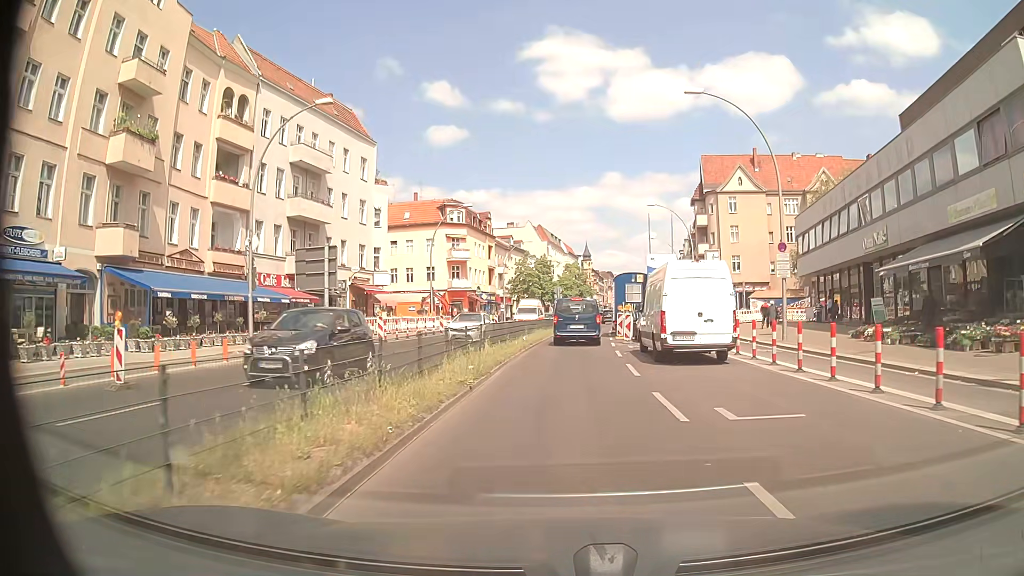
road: primary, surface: asphalt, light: Day
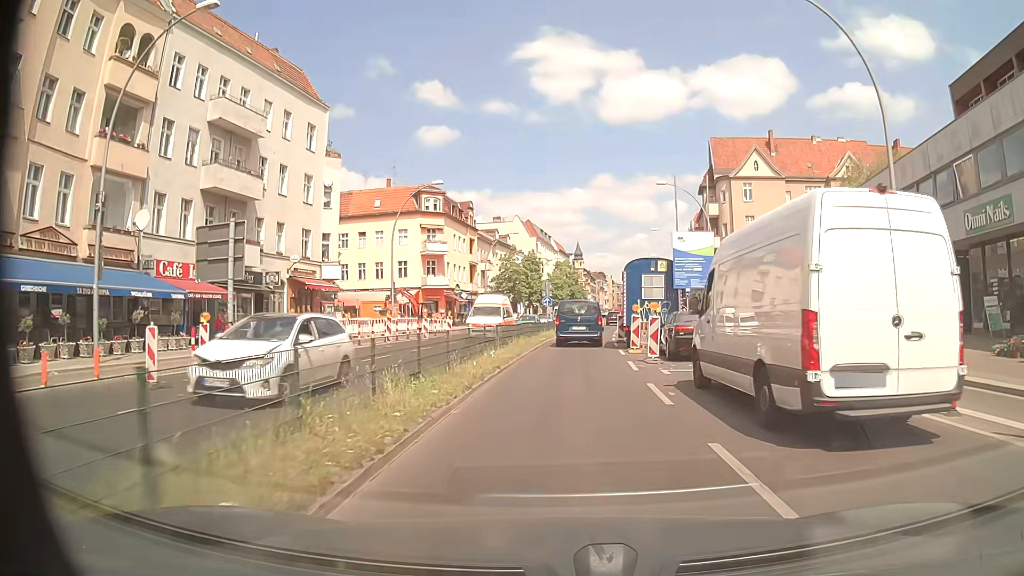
(0.0, +10.4) m; +1°
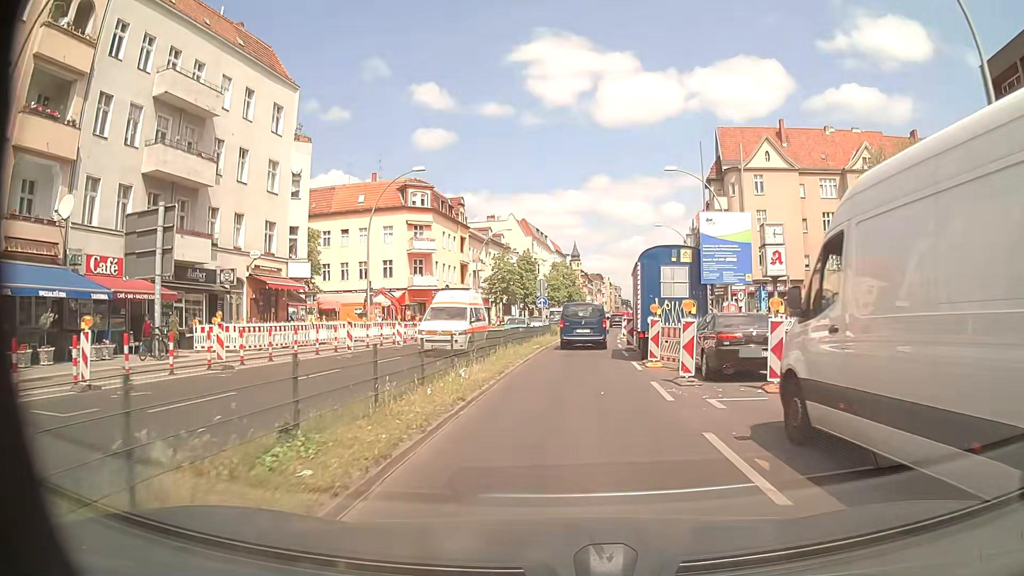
(0.0, +5.3) m; 0°
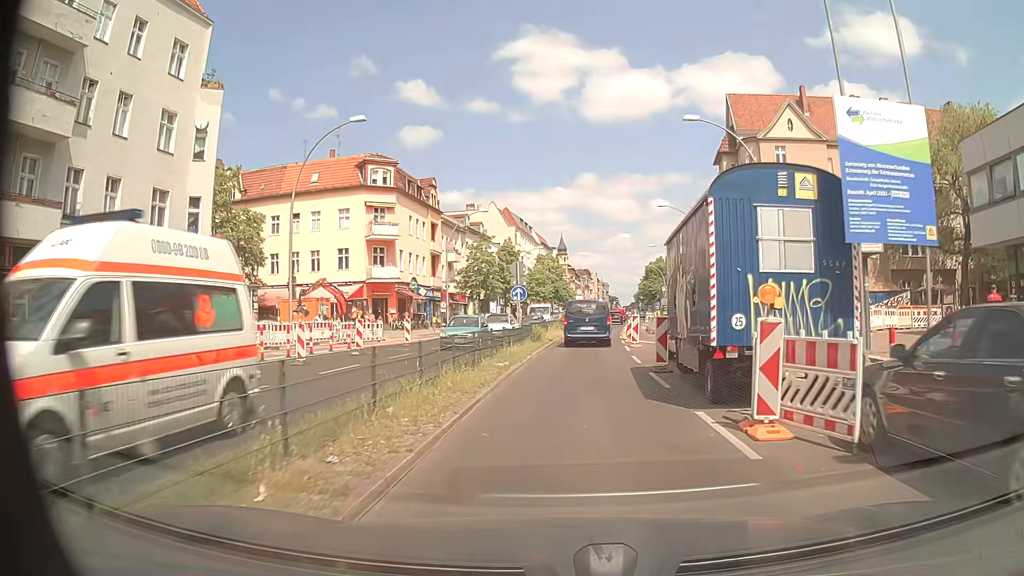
(+0.1, +10.6) m; +1°
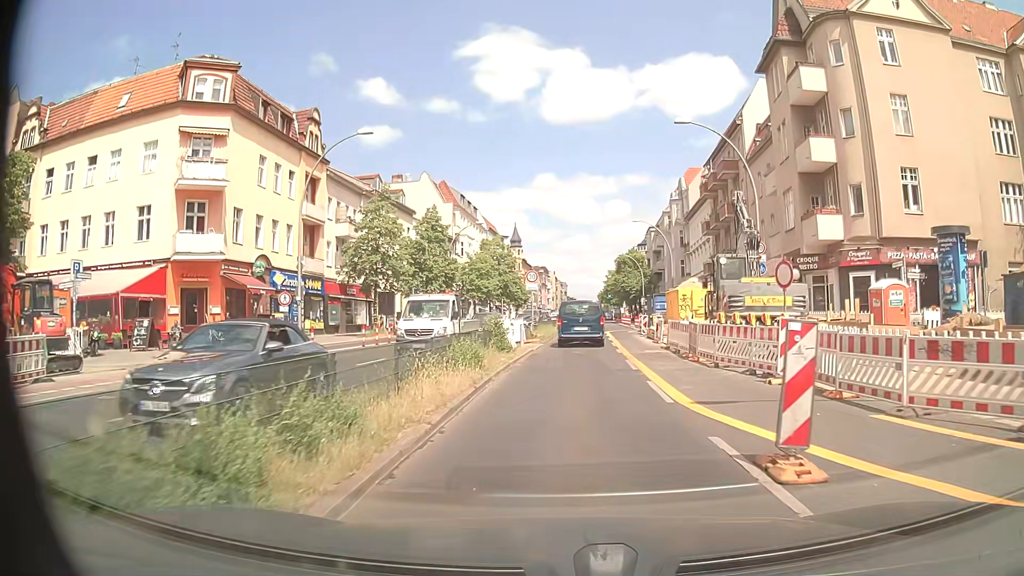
(+0.9, +26.0) m; +3°
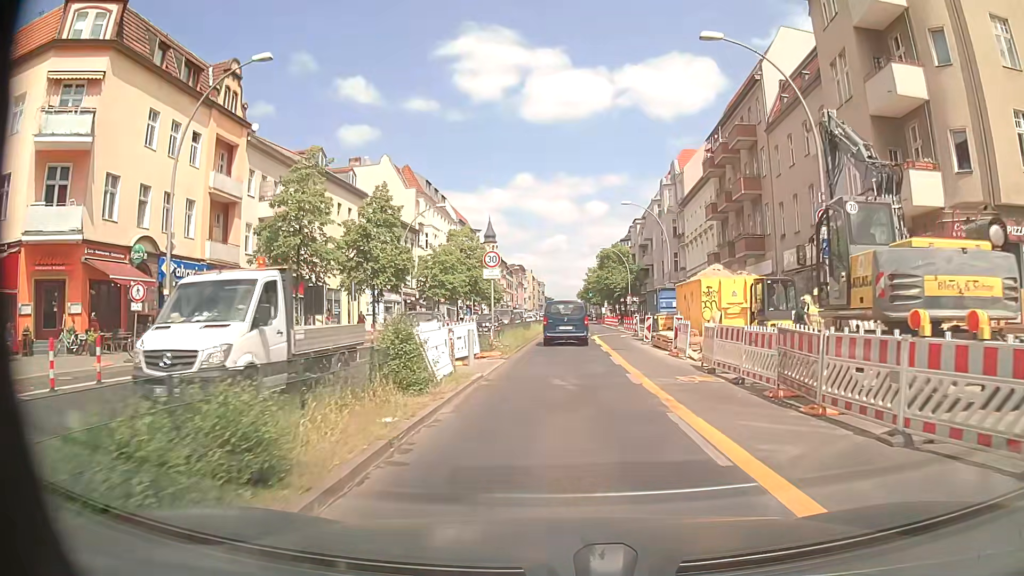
(+0.2, +10.5) m; +2°
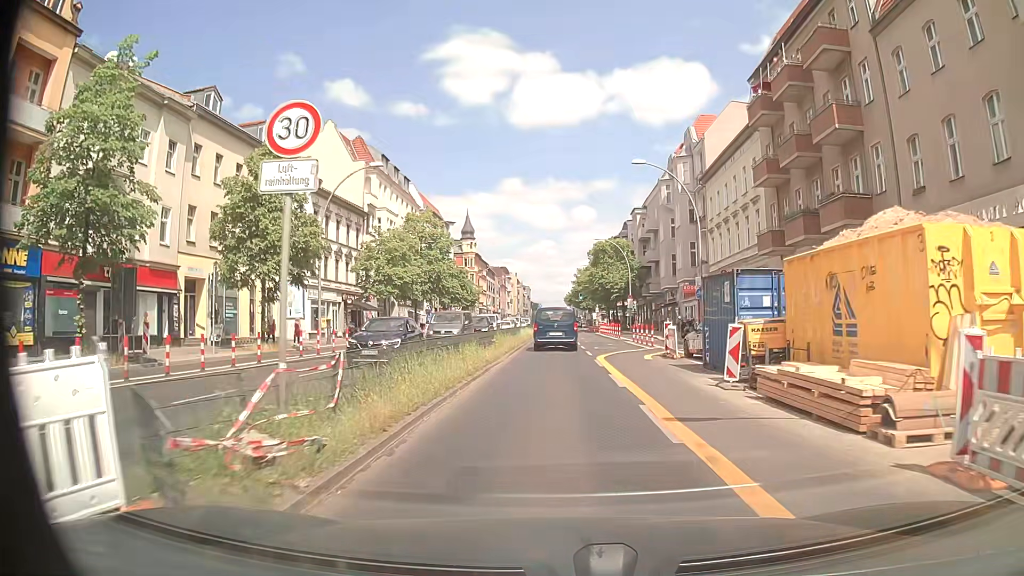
(+0.2, +16.8) m; +2°
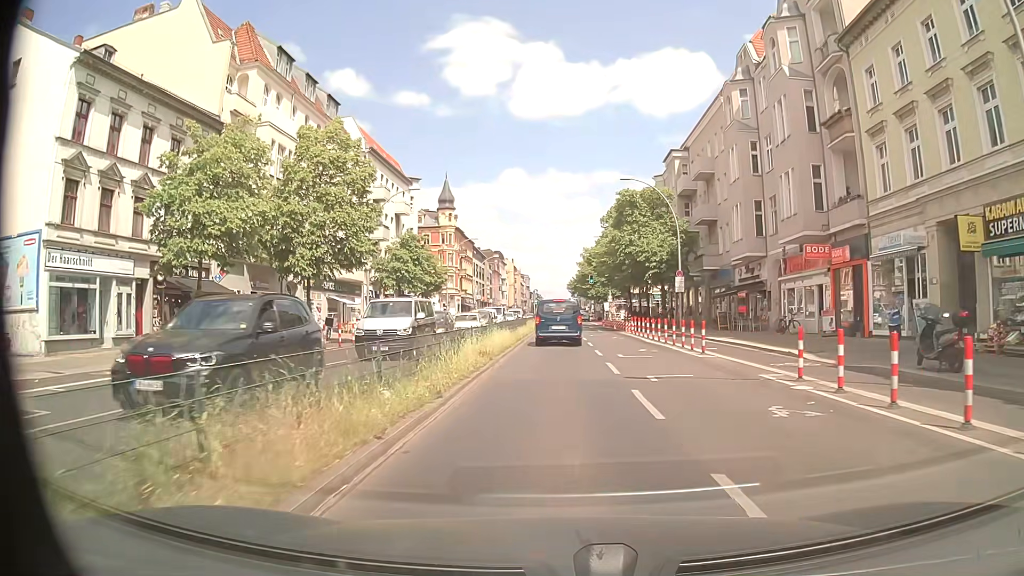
(-0.4, +29.0) m; -1°
(0, +10) (0, +20) (0, +30) (0, +40) (0, +50) (0, +60) (0, +70) (0, +80) (0, +90) (0, +100) m
